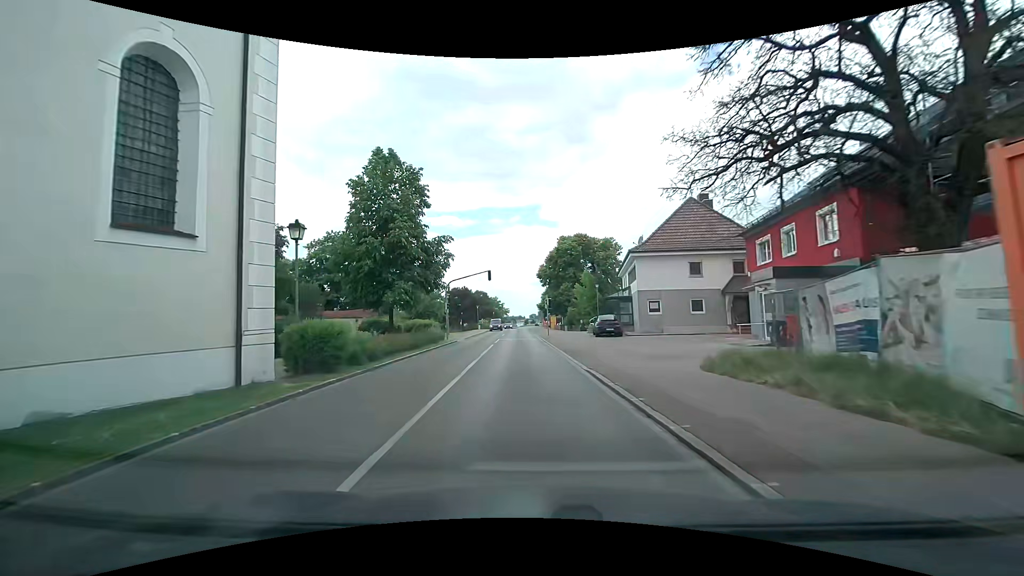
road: tertiary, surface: asphalt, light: Day
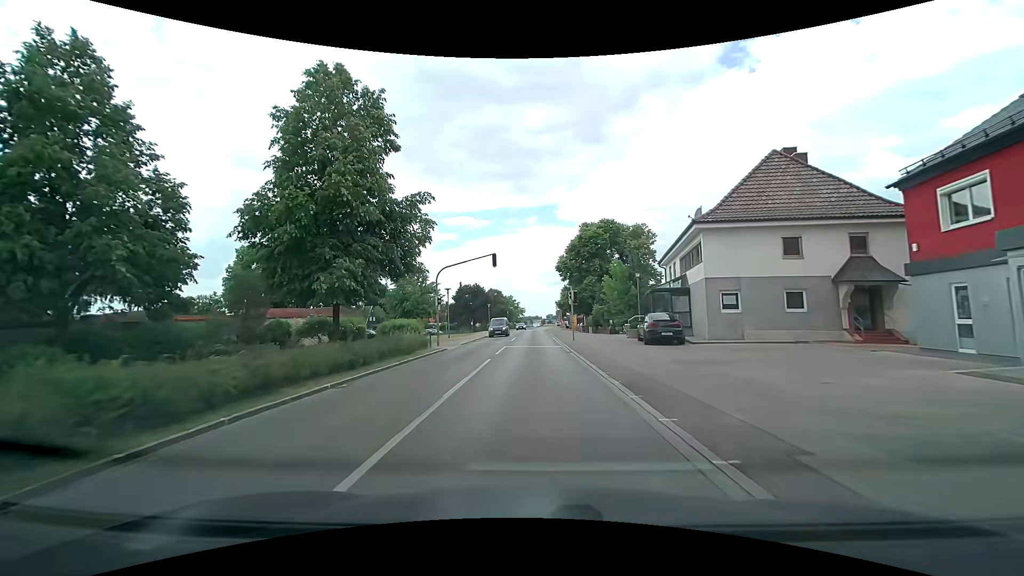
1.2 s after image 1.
(-0.1, +11.3) m; -1°
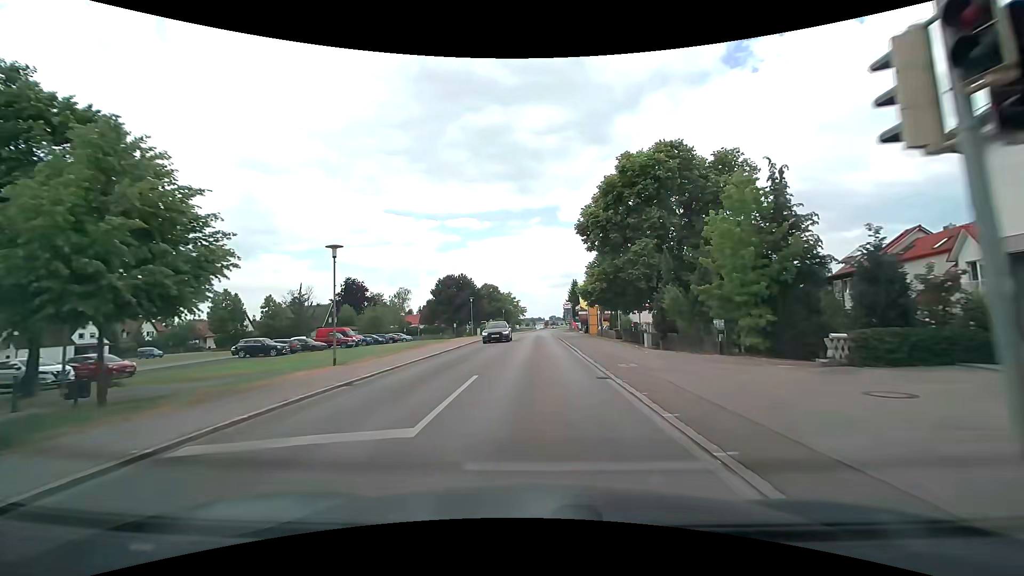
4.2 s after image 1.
(-0.4, +30.0) m; -1°
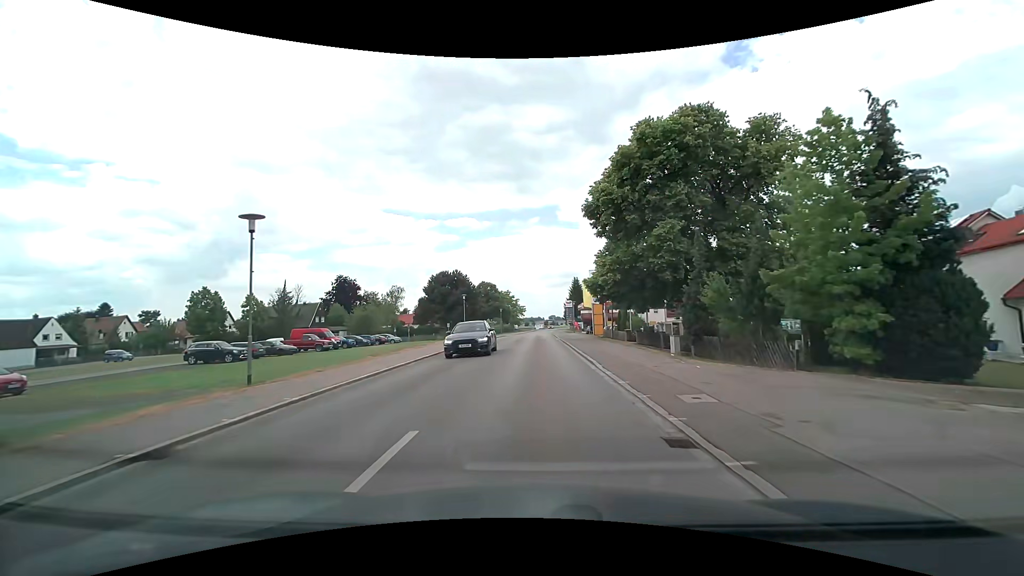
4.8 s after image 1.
(+0.1, +6.4) m; +1°
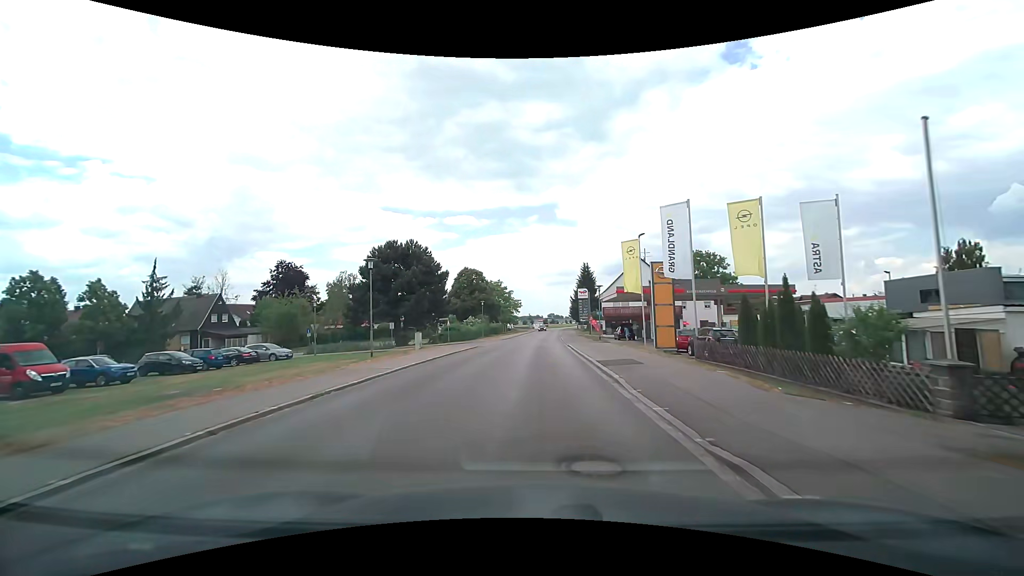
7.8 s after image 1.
(-0.3, +33.4) m; 0°
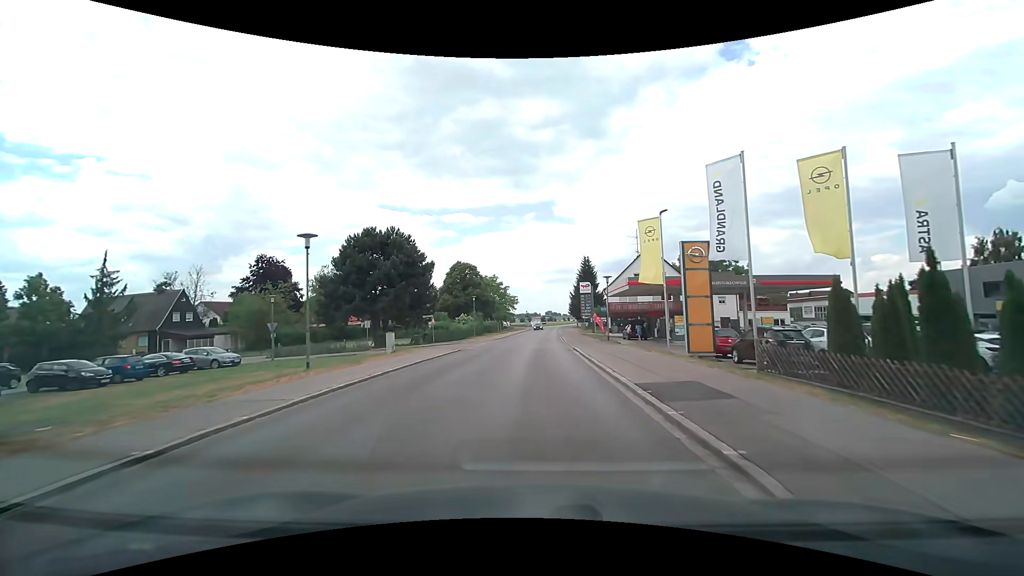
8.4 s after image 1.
(0.0, +7.0) m; 0°
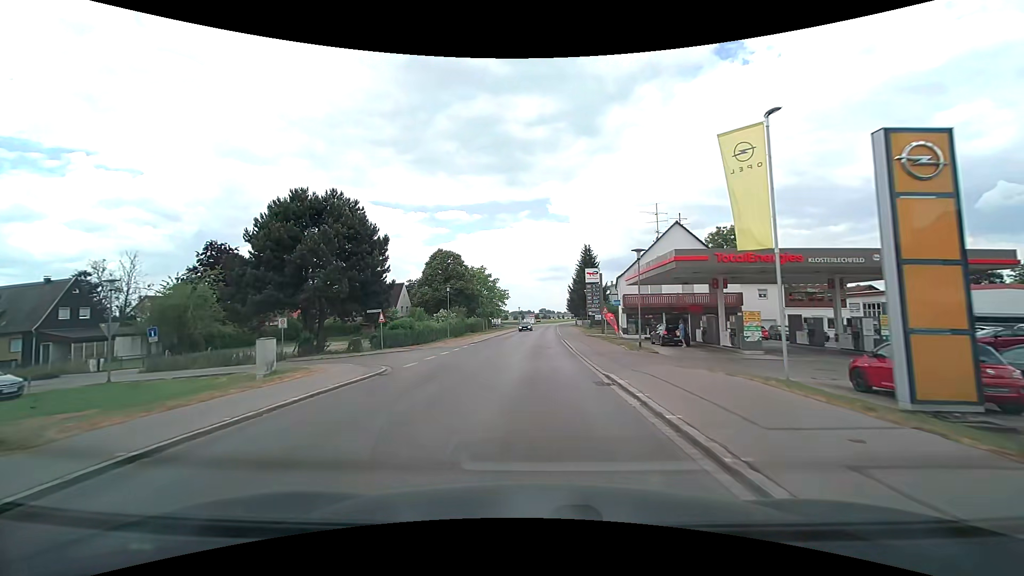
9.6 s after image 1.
(+0.2, +14.3) m; +1°
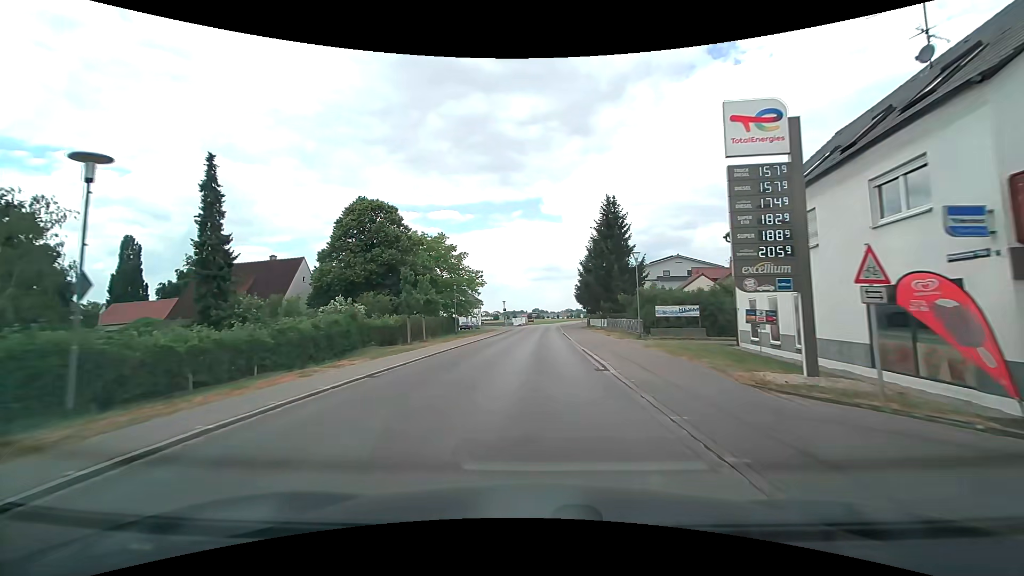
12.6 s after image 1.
(+0.2, +38.1) m; 0°
(0, +10) (0, +20) (0, +30) (+1, +40) (+1, +50) (+1, +60) (+2, +70) (+2, +80) (+3, +90) (+4, +100) m
